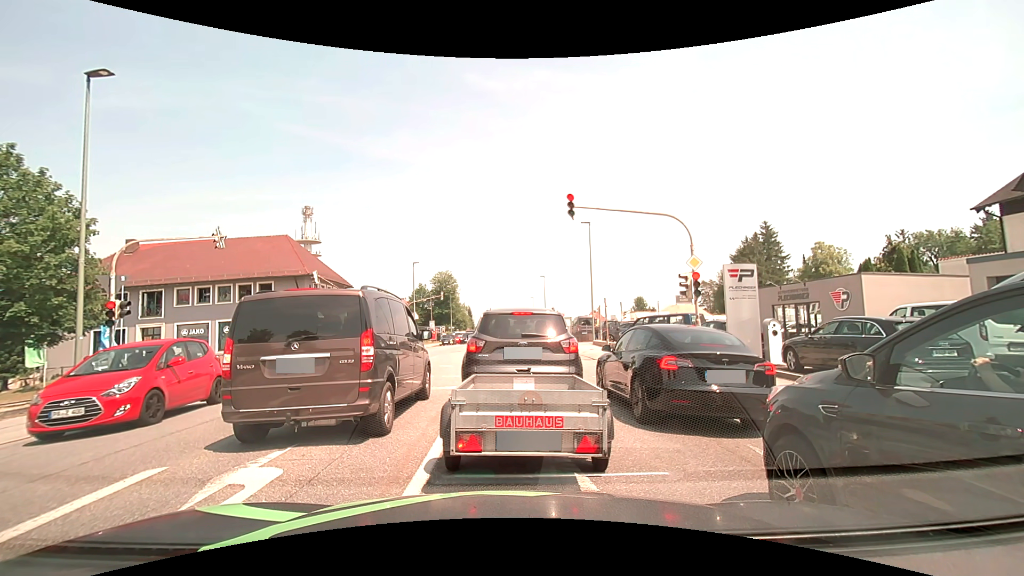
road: tertiary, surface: asphalt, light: Day
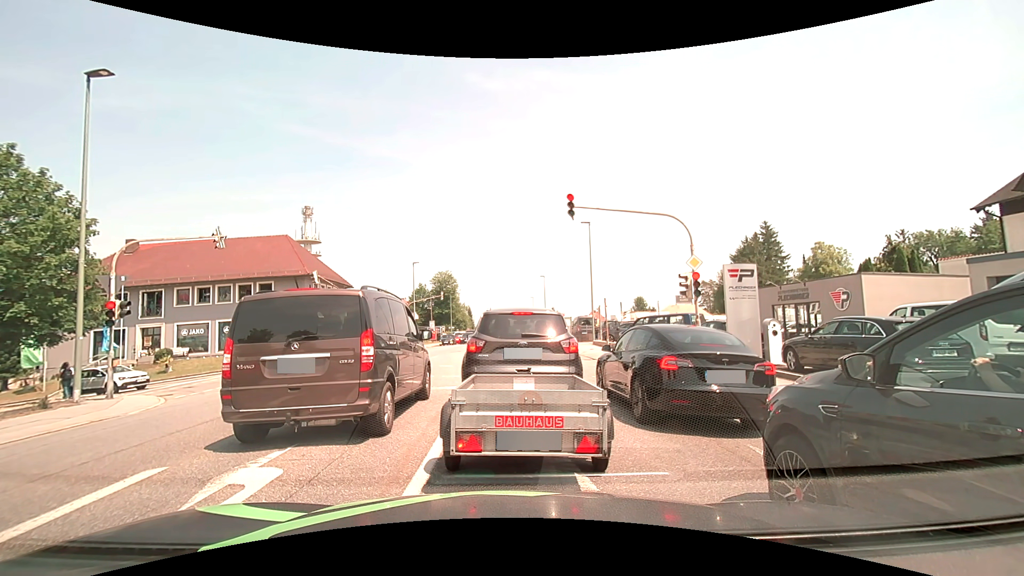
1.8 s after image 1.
(0.0, 0.0) m; 0°
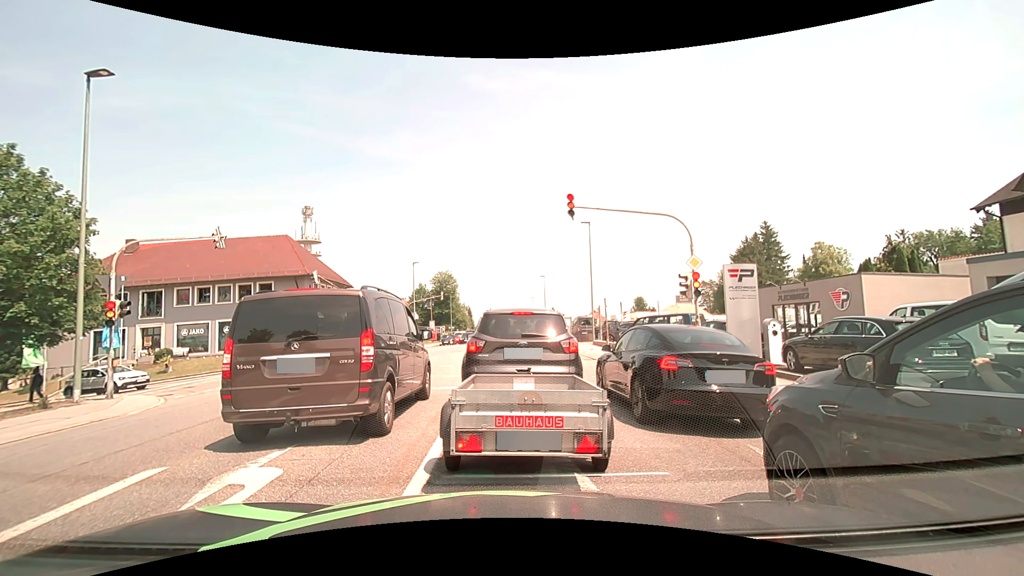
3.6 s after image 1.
(0.0, 0.0) m; 0°
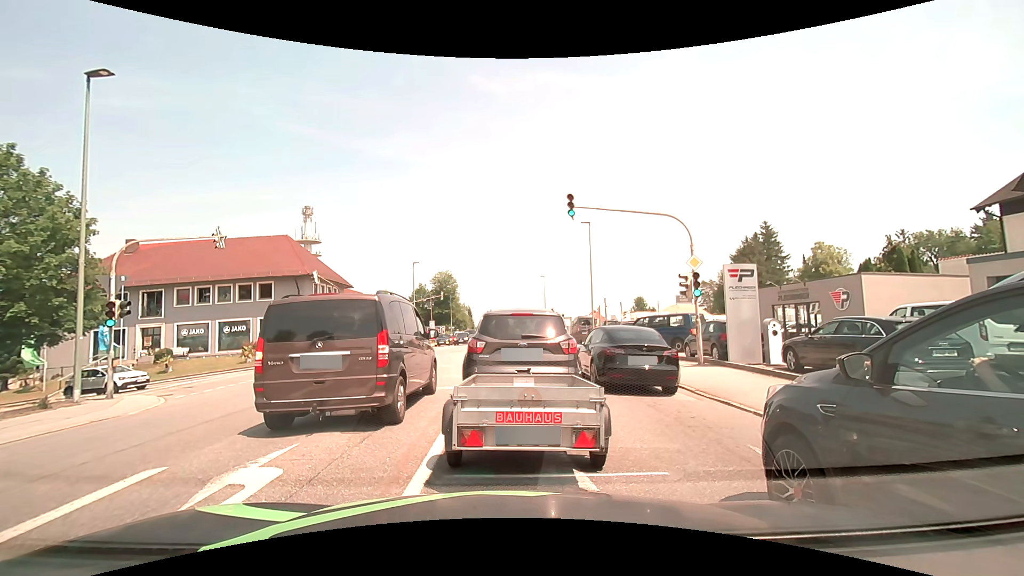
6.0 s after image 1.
(0.0, 0.0) m; 0°
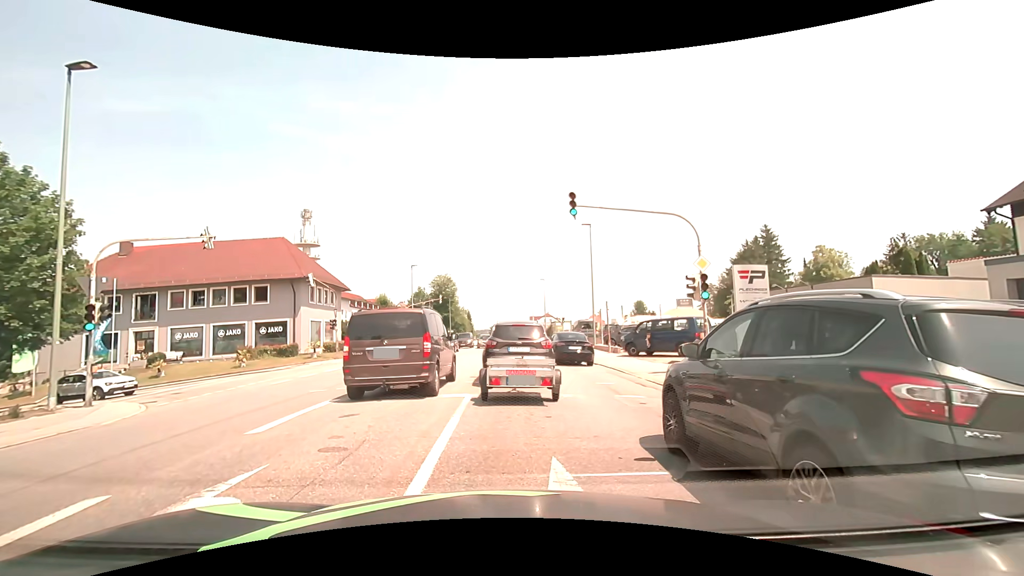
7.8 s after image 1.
(0.0, +0.8) m; -2°
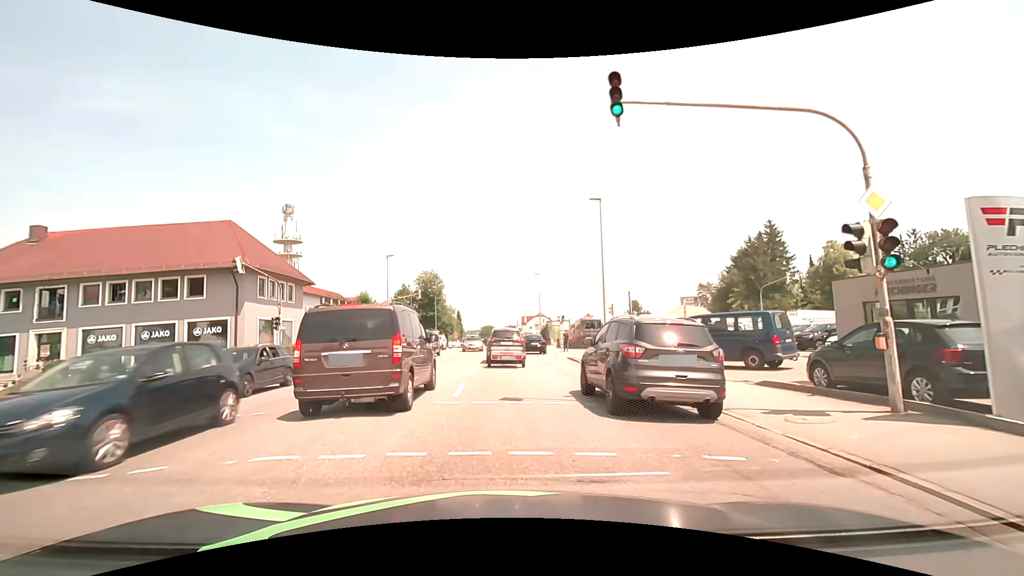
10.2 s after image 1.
(+0.1, +8.6) m; +1°
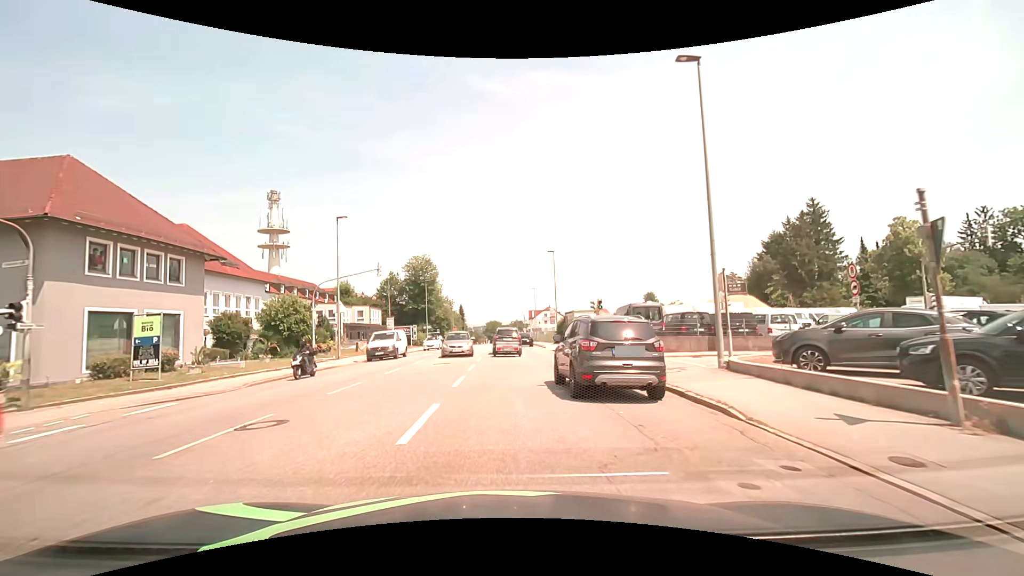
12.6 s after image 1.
(+0.2, +17.1) m; -1°
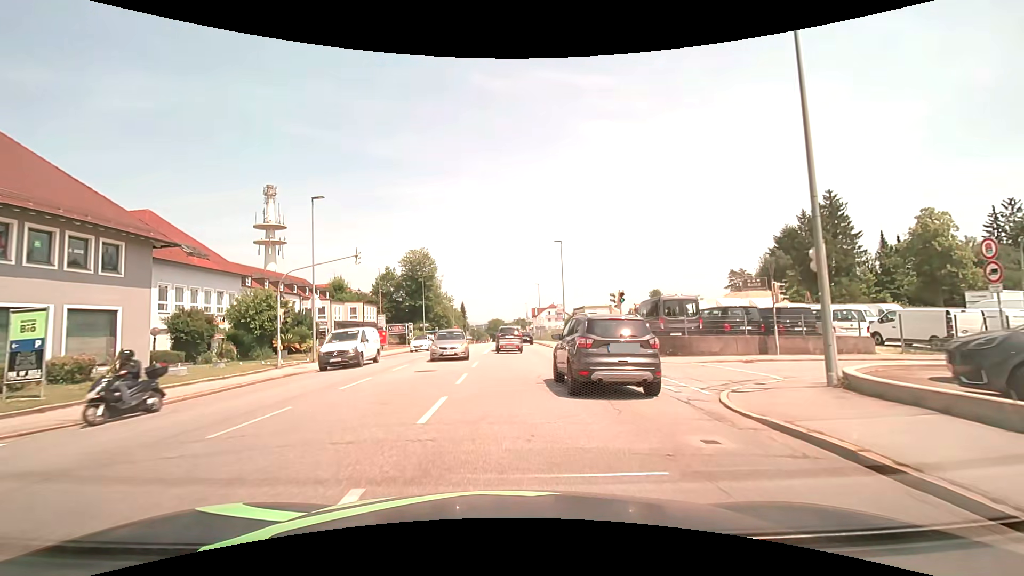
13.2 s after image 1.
(0.0, +5.1) m; 0°
(0, +10) (0, +20) (0, +30) (0, +40) (0, +50) (0, +60) (-1, +70) (-1, +80) (-1, +90) (-1, +100) m
